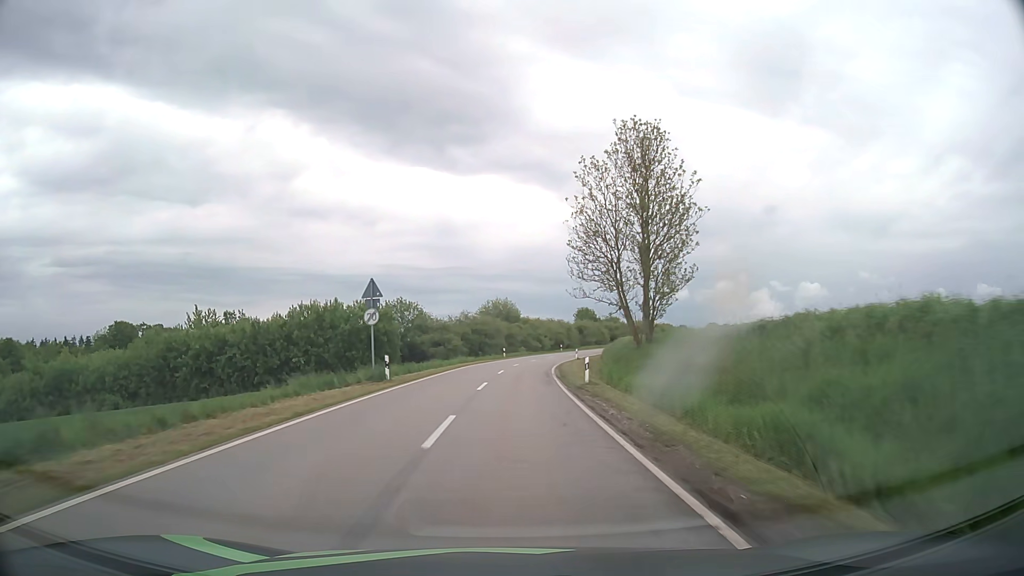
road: tertiary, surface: asphalt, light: Day
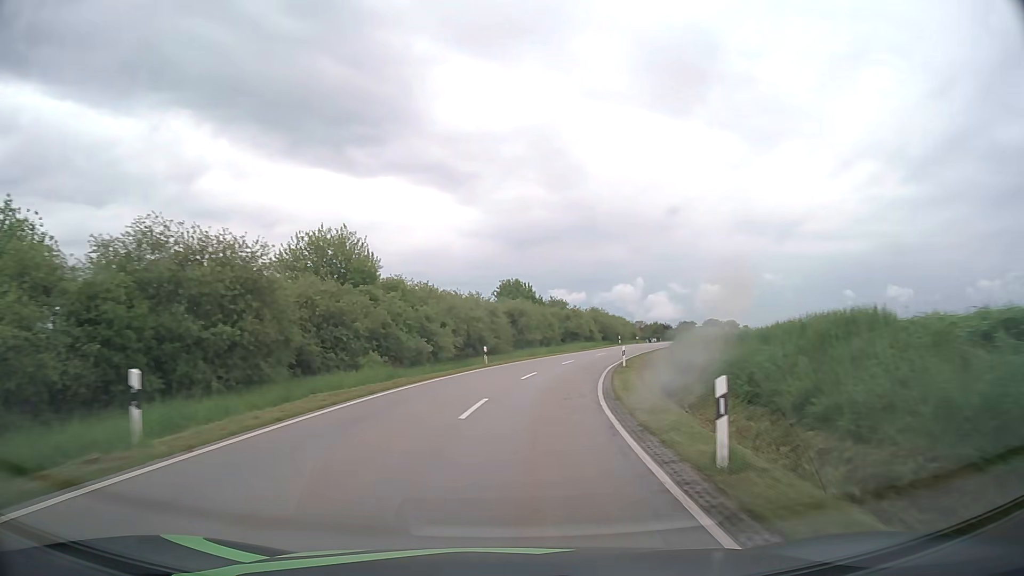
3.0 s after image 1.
(+2.6, +57.7) m; +8°
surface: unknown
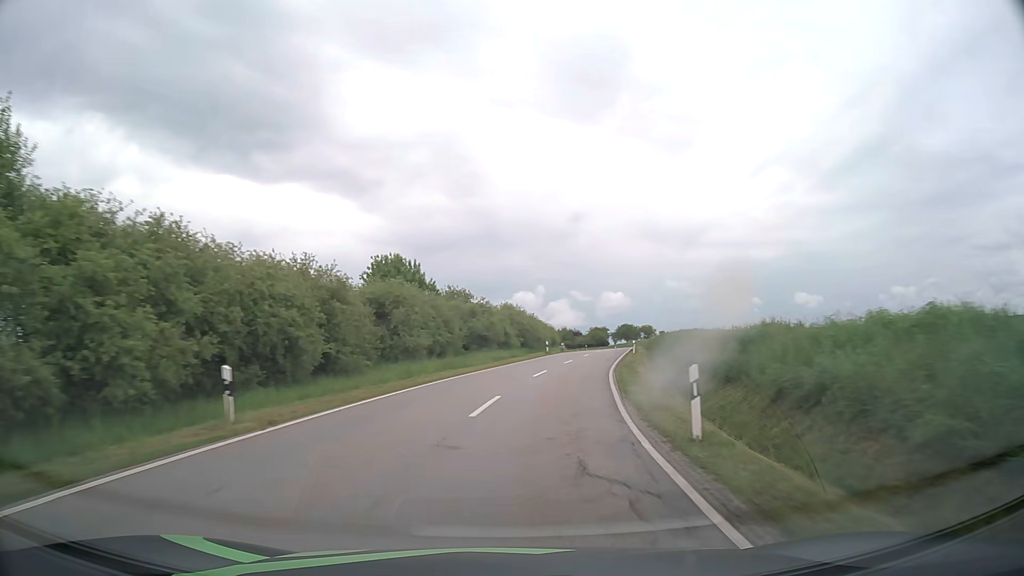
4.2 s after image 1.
(+1.7, +23.9) m; +8°
(0, +10) (+1, +20) (+3, +30) (+5, +40) (+7, +49) (+9, +59) (+12, +69) (+14, +79) (+16, +88) (+18, +98) m
